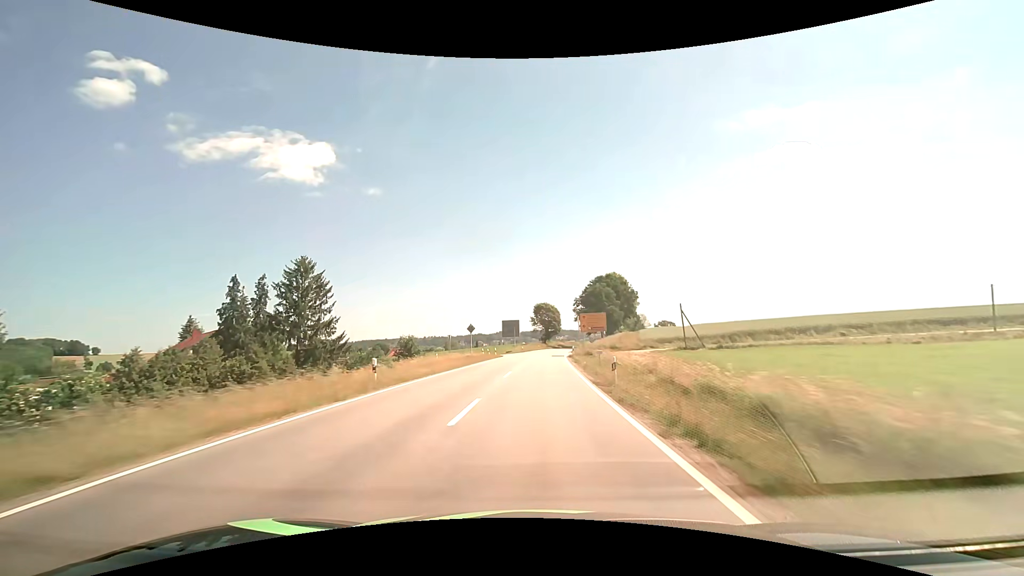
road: secondary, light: Day
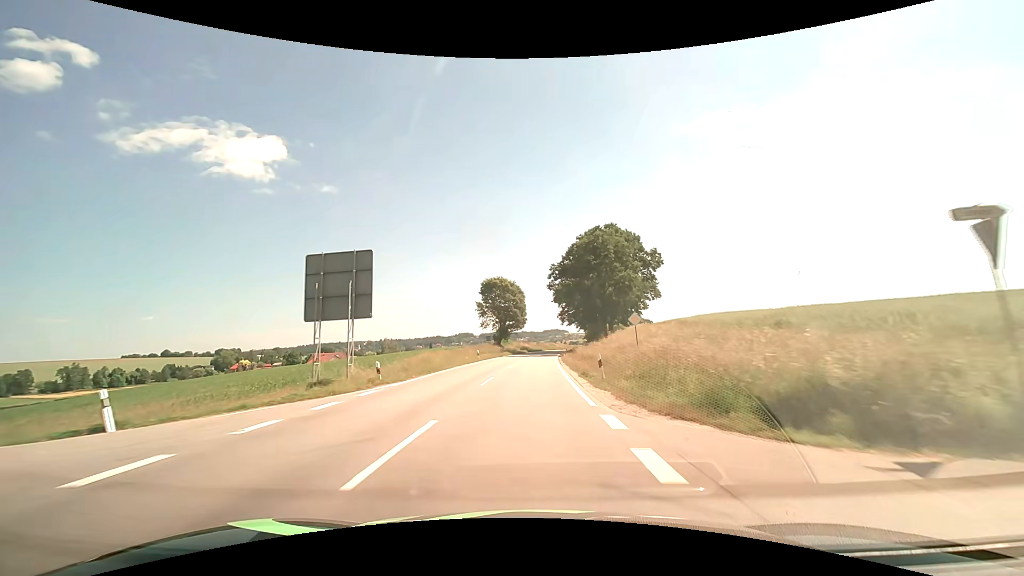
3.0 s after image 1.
(+2.9, +63.0) m; +4°
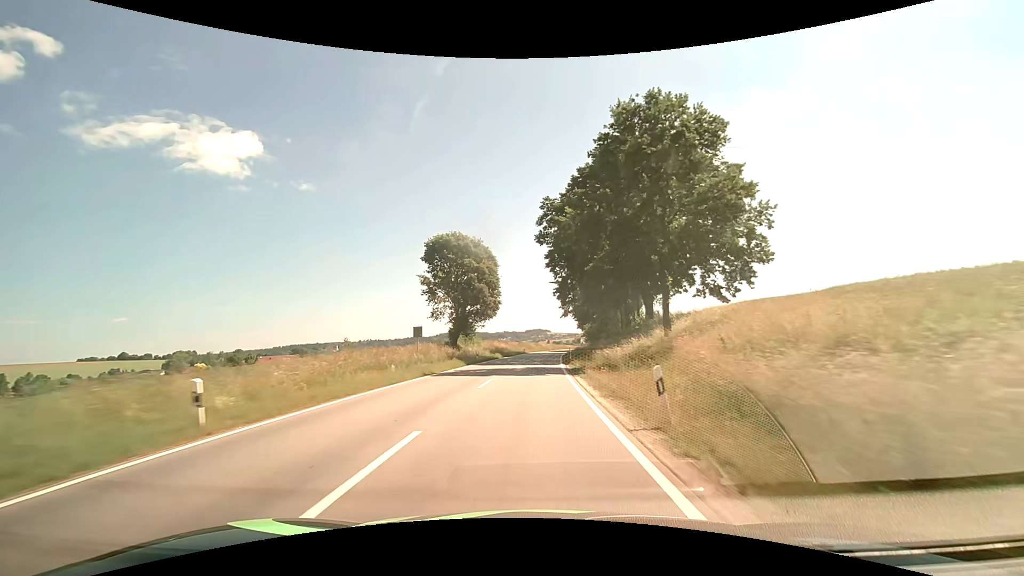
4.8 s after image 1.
(+0.8, +37.1) m; +2°
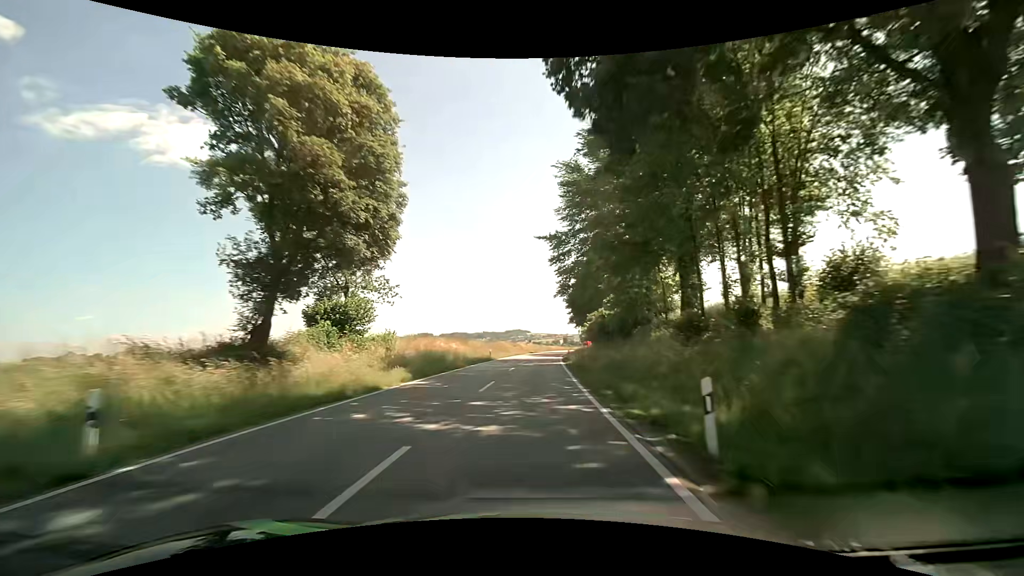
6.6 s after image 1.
(+0.8, +36.9) m; +2°
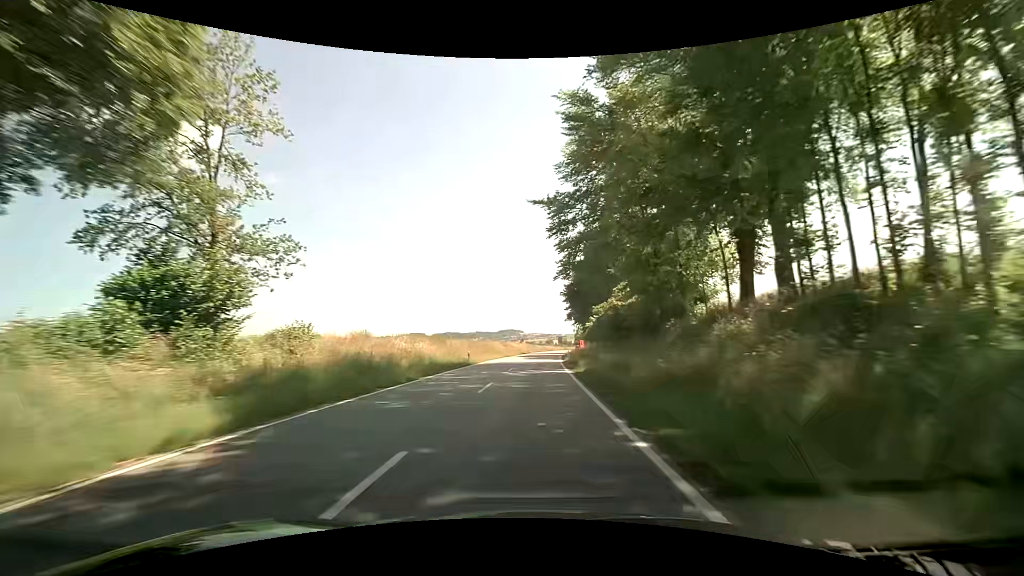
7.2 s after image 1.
(+0.1, +12.4) m; +1°
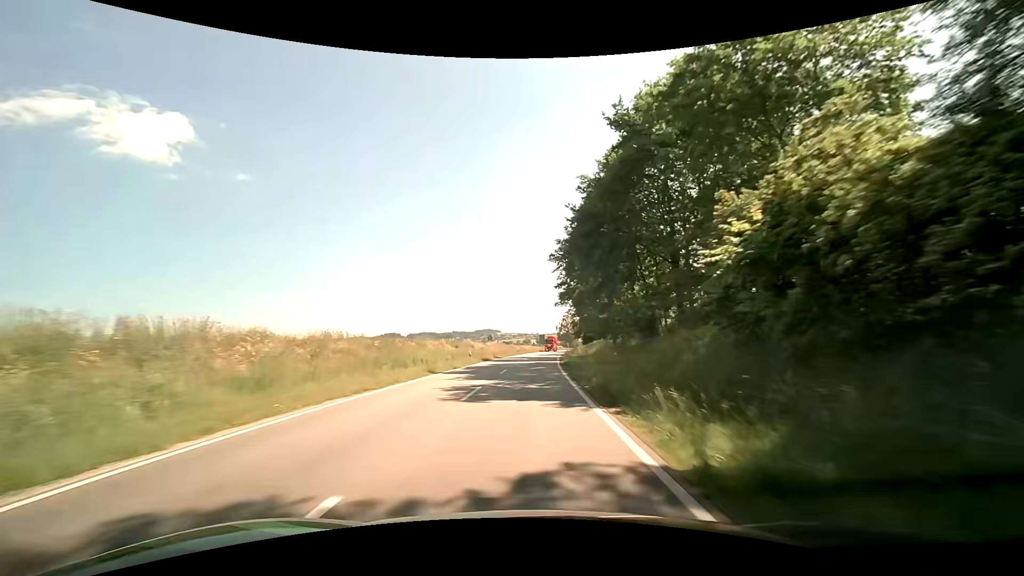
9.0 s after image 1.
(+0.8, +37.8) m; +2°
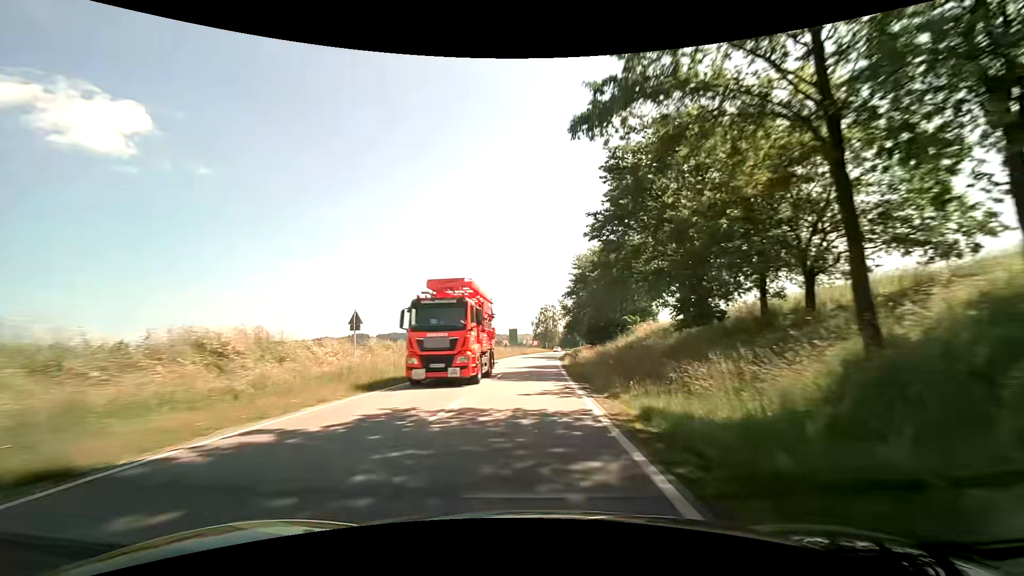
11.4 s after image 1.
(+1.4, +51.4) m; +3°
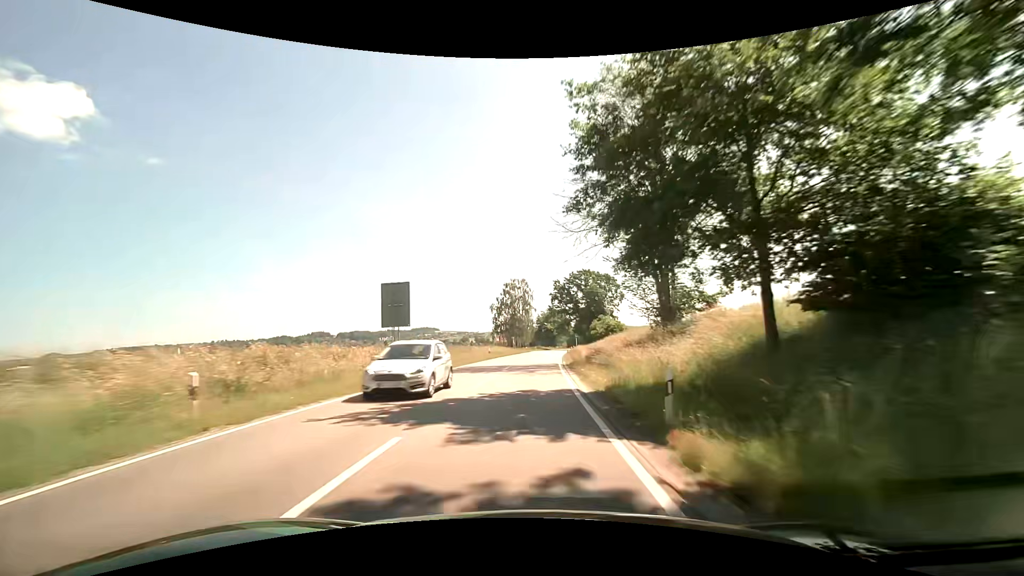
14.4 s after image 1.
(+2.7, +65.6) m; +4°
(0, +10) (0, +20) (0, +30) (+1, +40) (+1, +50) (+2, +60) (+3, +70) (+3, +80) (+4, +90) (+5, +100) m
